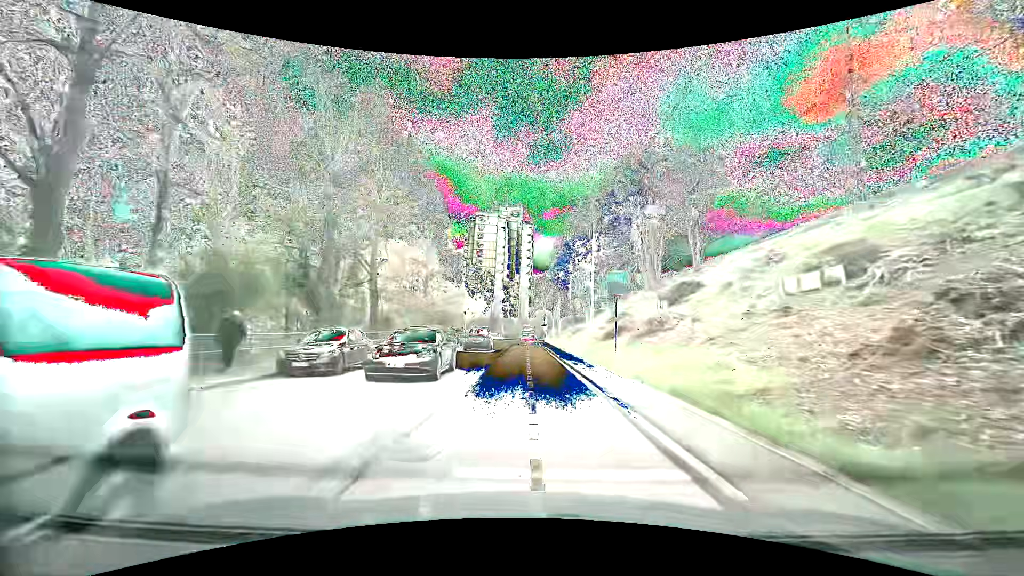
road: secondary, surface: asphalt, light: Day
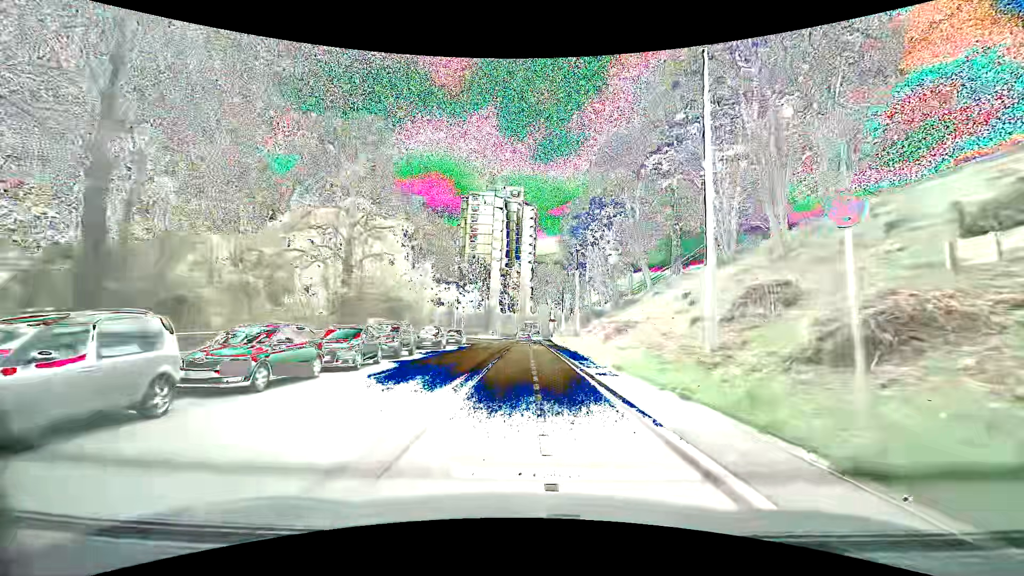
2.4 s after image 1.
(0.0, +23.1) m; +1°
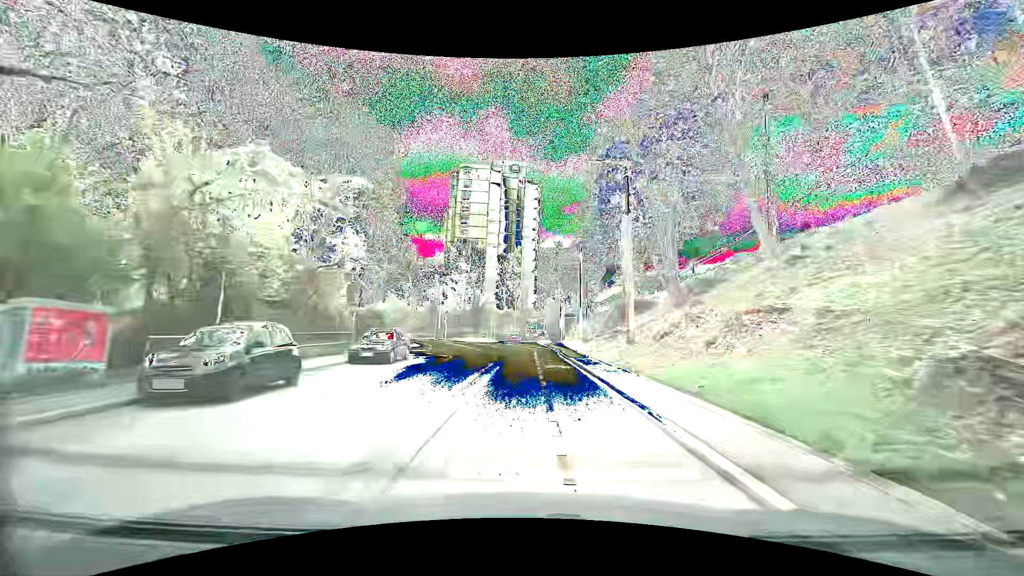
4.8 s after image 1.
(-0.3, +23.2) m; -1°
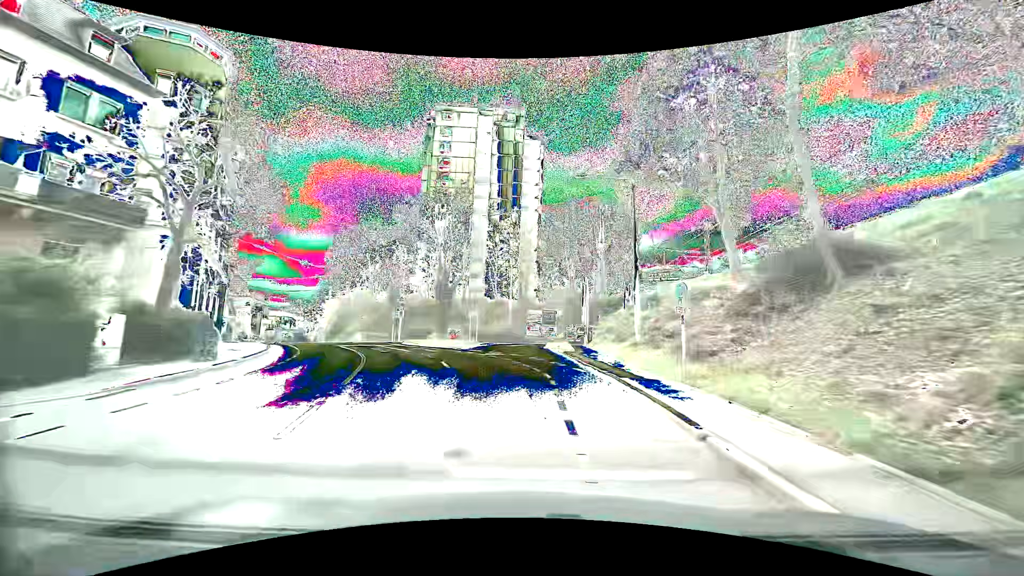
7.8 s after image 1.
(0.0, +28.2) m; 0°
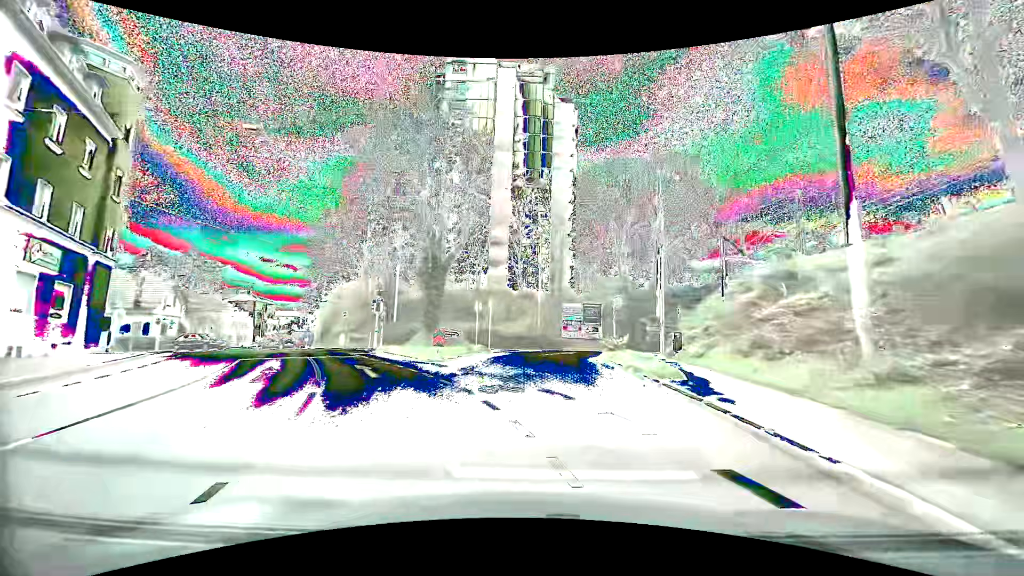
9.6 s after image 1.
(-0.4, +16.1) m; -4°
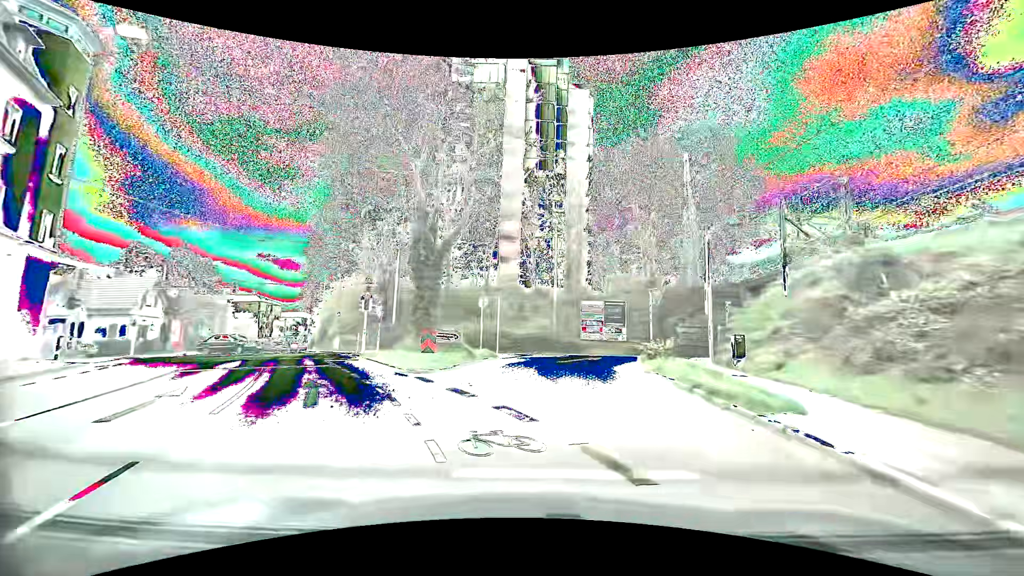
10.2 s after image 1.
(0.0, +5.0) m; -1°
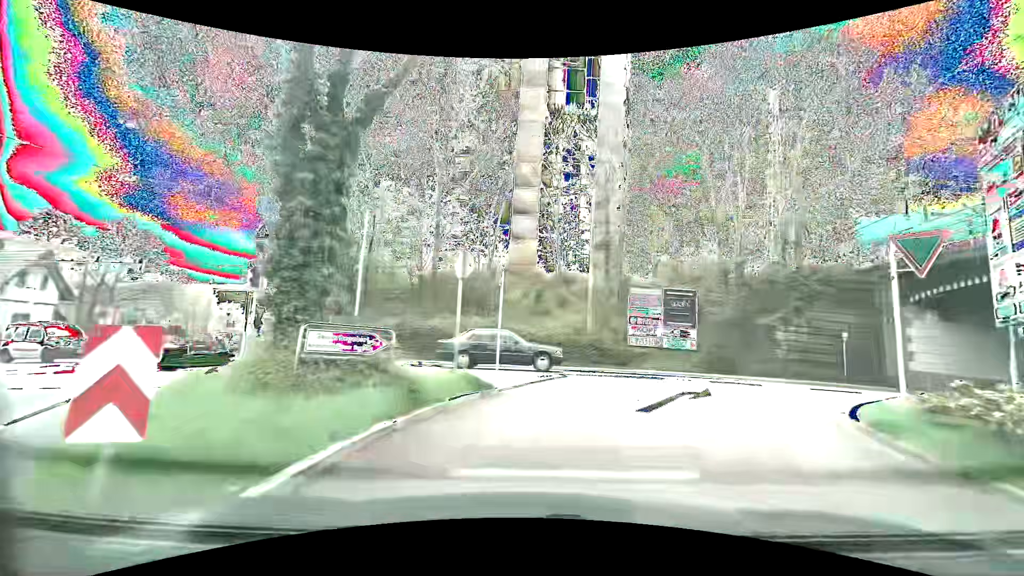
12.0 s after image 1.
(-0.3, +13.0) m; -2°
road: unclassified
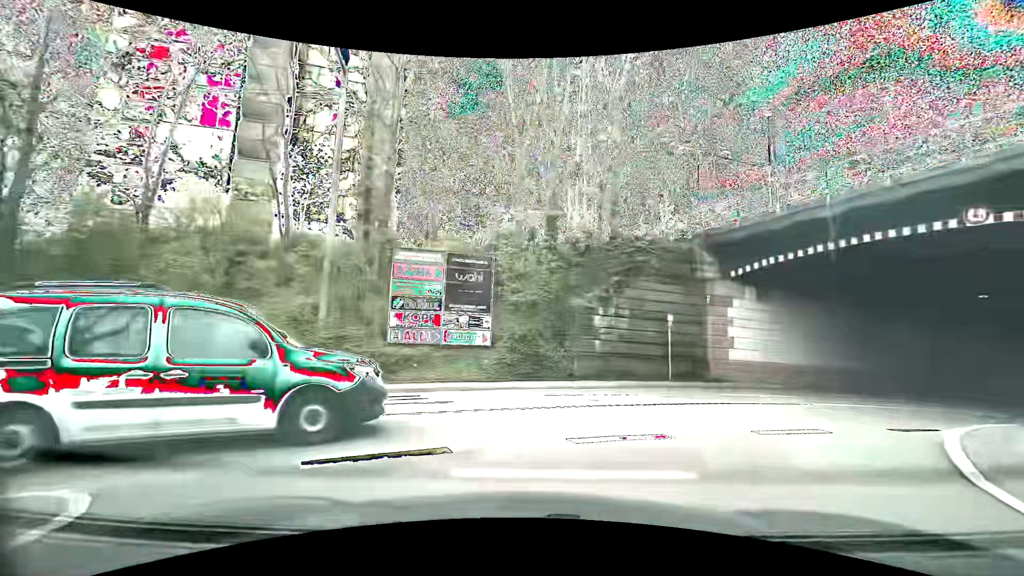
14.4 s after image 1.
(+1.8, +10.3) m; +26°
